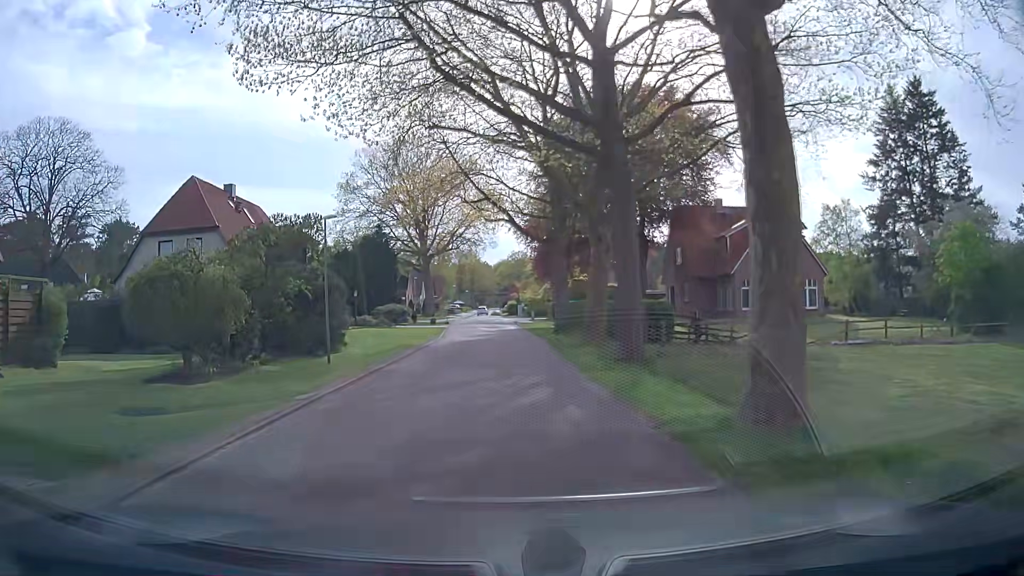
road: residential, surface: asphalt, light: Day
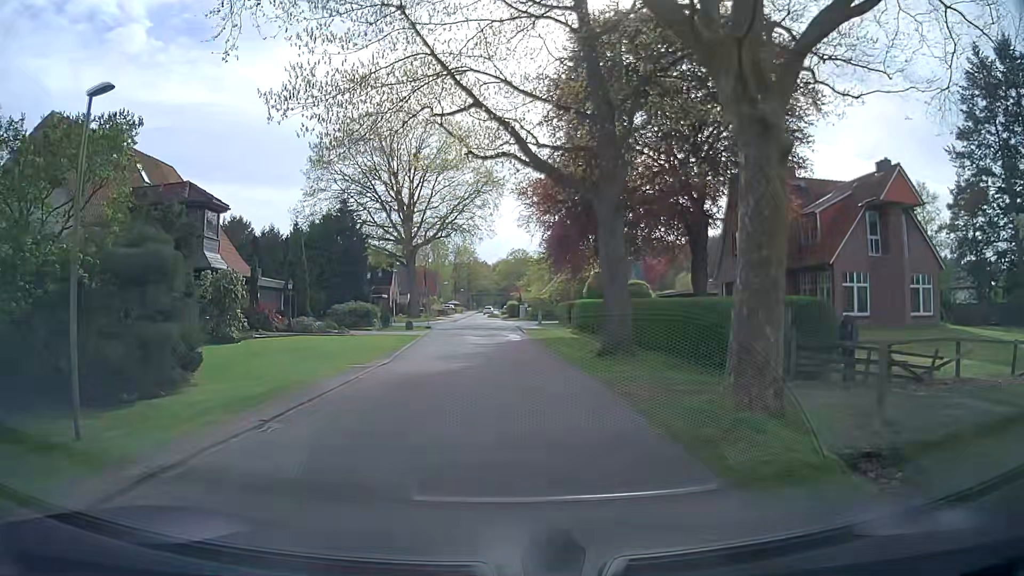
(-0.1, +15.3) m; +1°
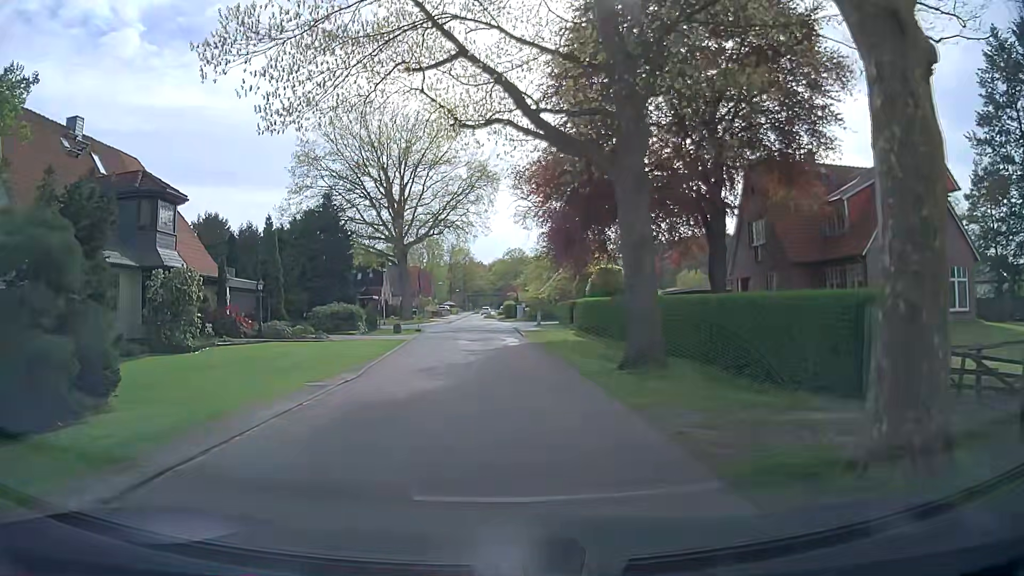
(0.0, +3.8) m; 0°
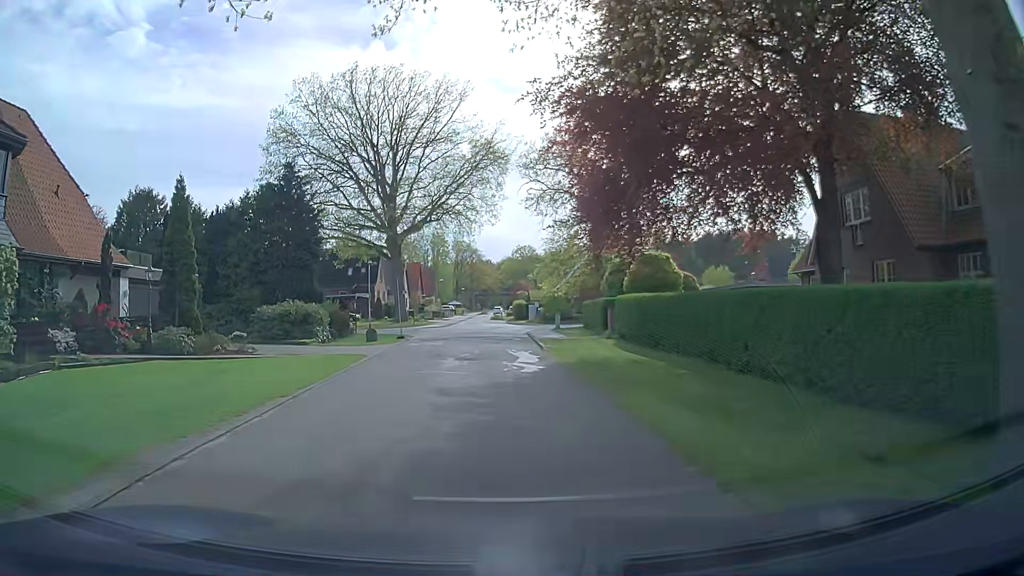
(0.0, +10.7) m; -1°
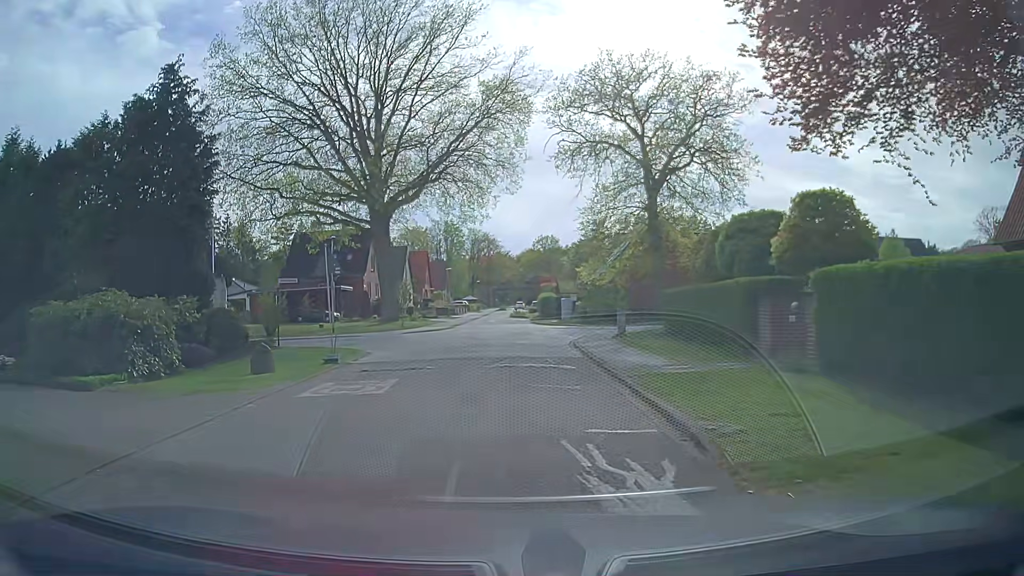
(-0.2, +16.8) m; -2°
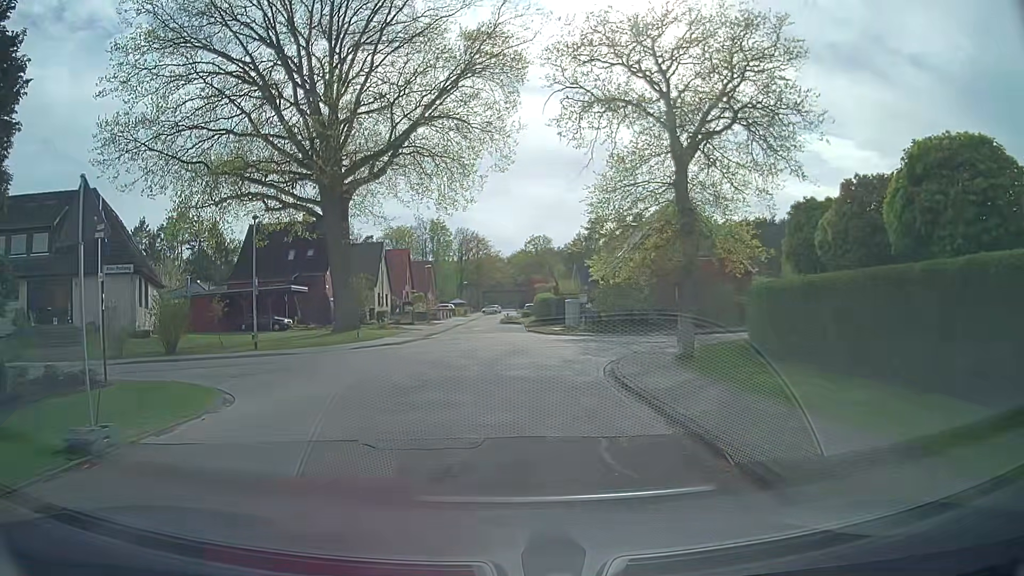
(+0.2, +10.2) m; 0°
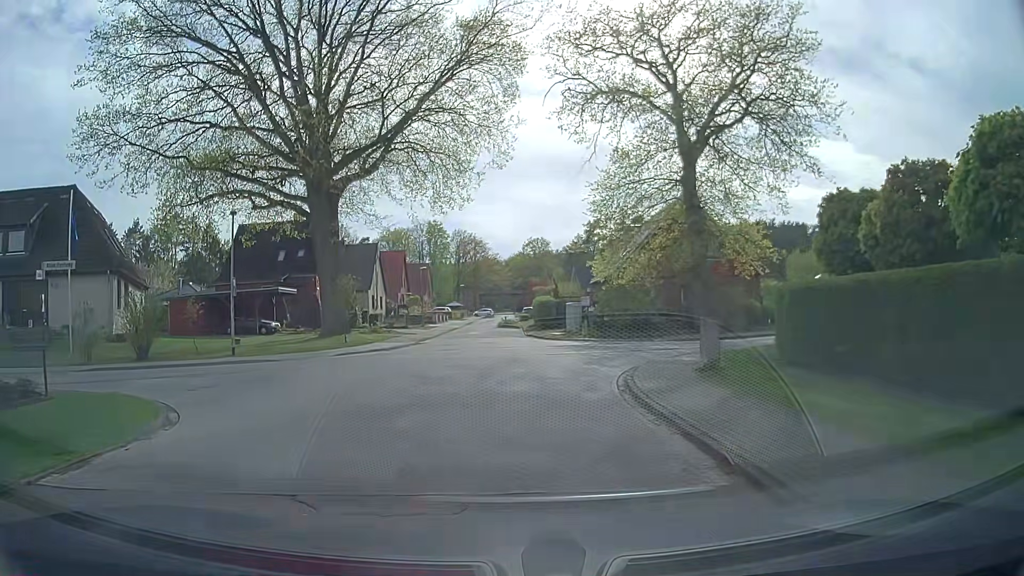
(+0.1, +2.0) m; +2°
